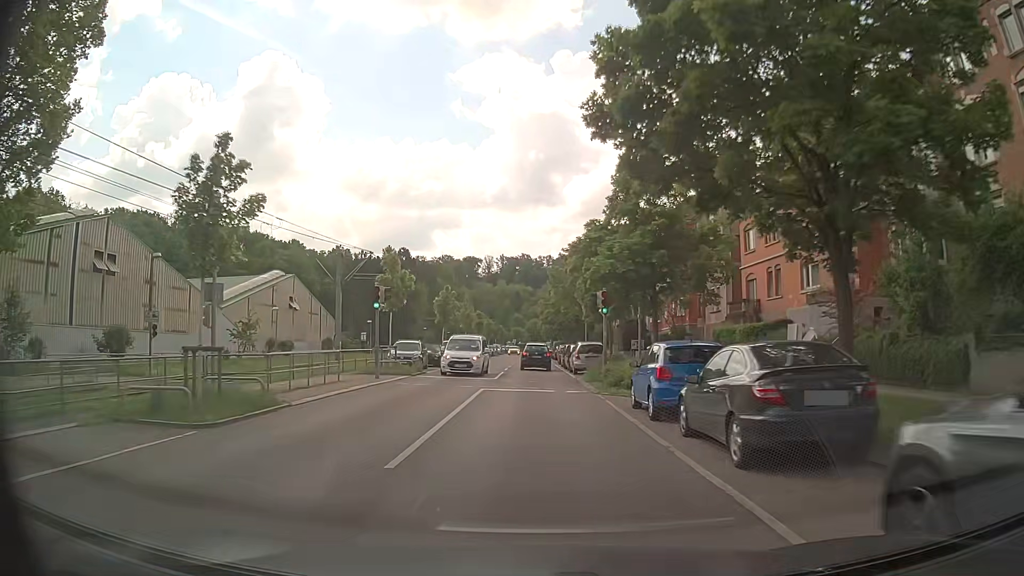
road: secondary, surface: asphalt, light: Day
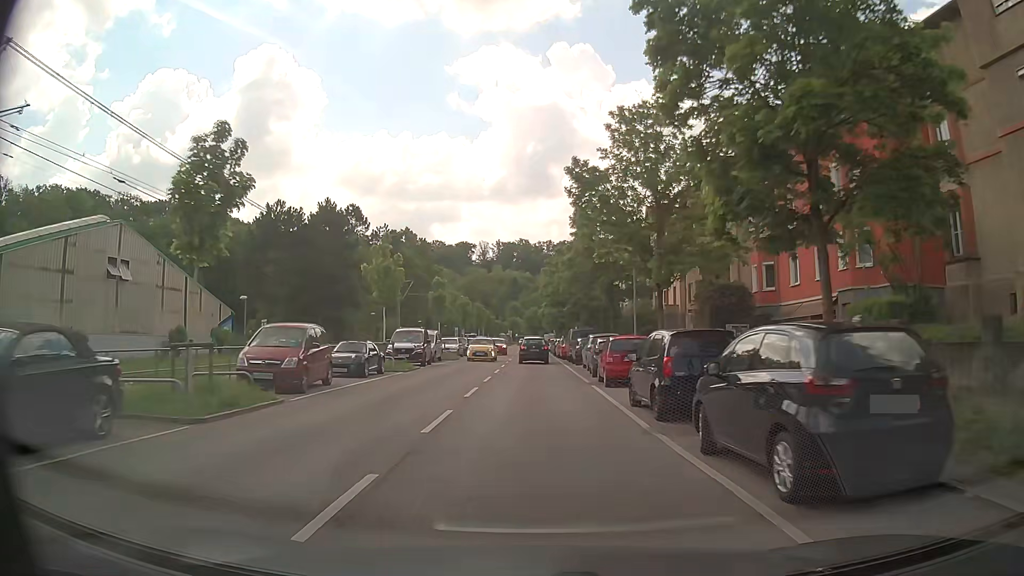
(-0.5, +34.5) m; 0°
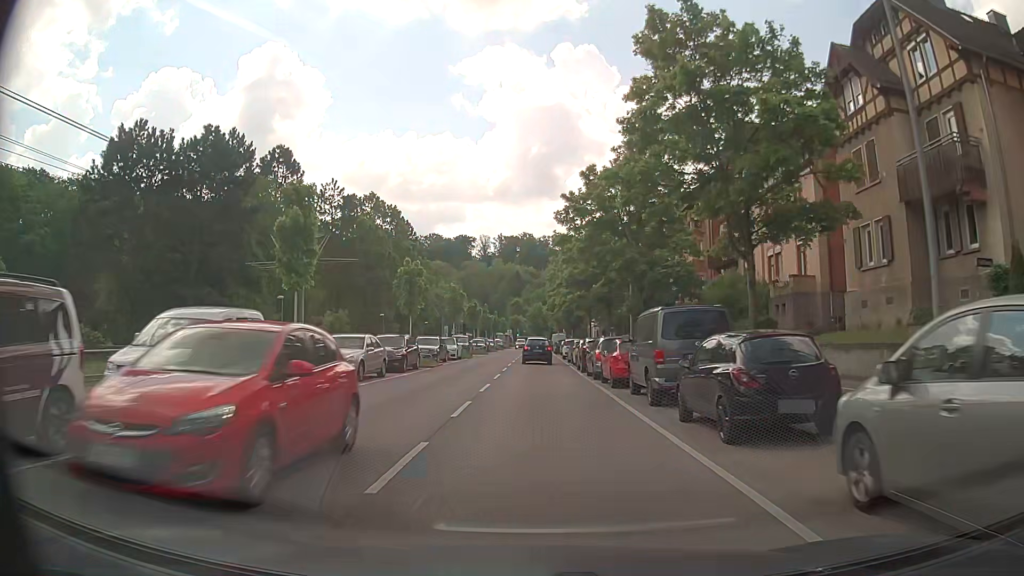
(-0.5, +28.2) m; 0°
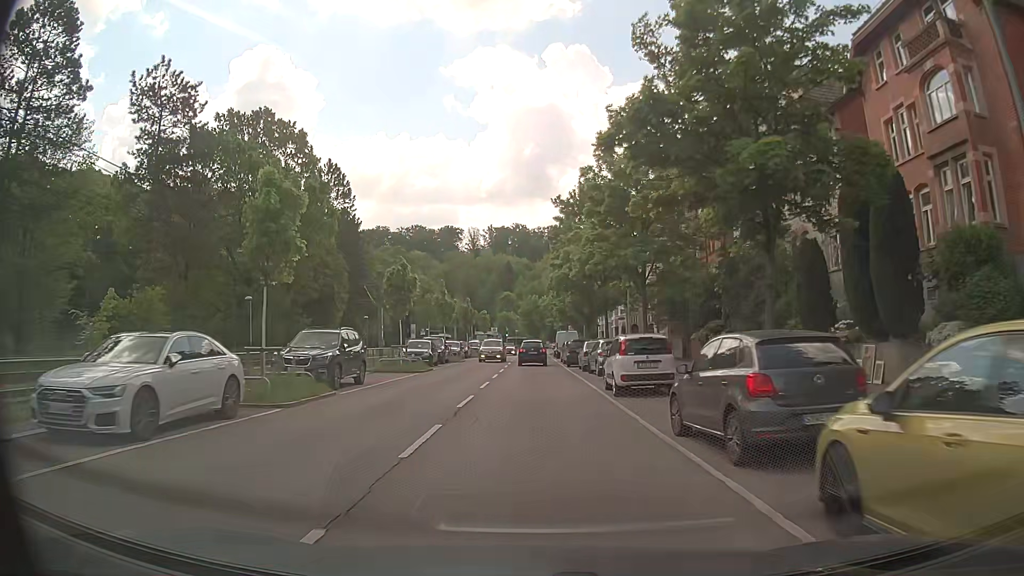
(-0.2, +34.7) m; -1°
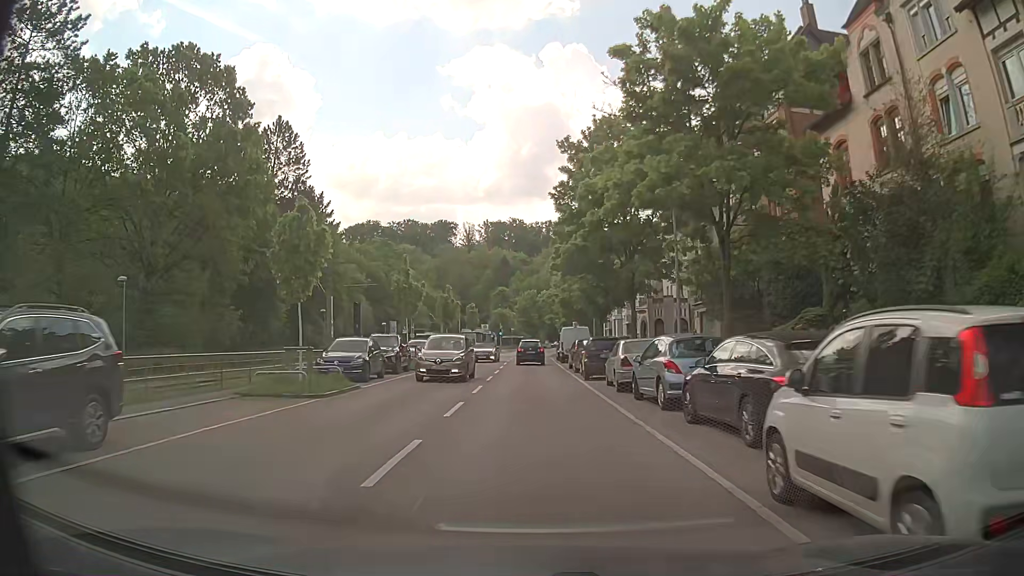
(+0.1, +13.8) m; +1°
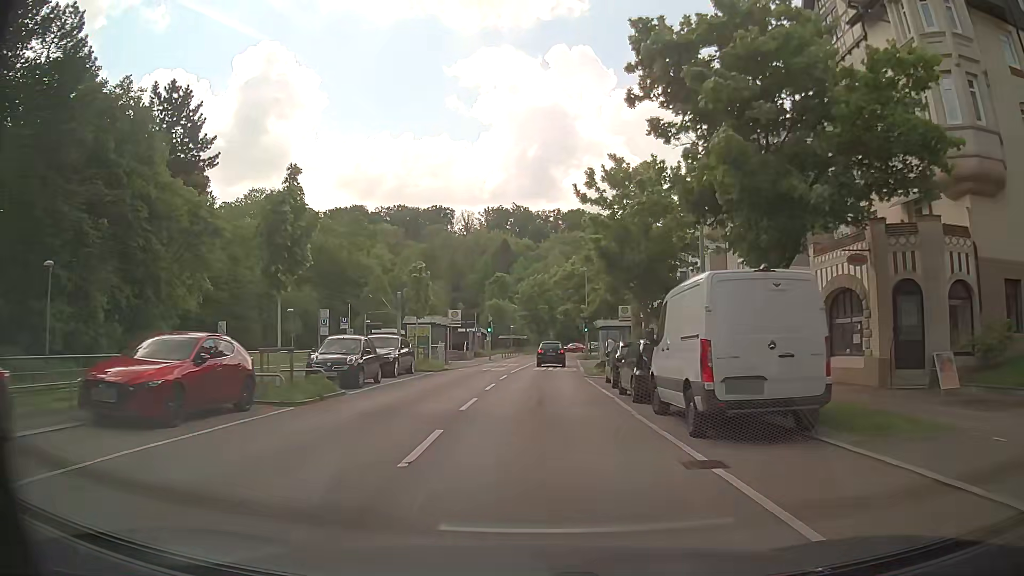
(-0.3, +35.3) m; 0°
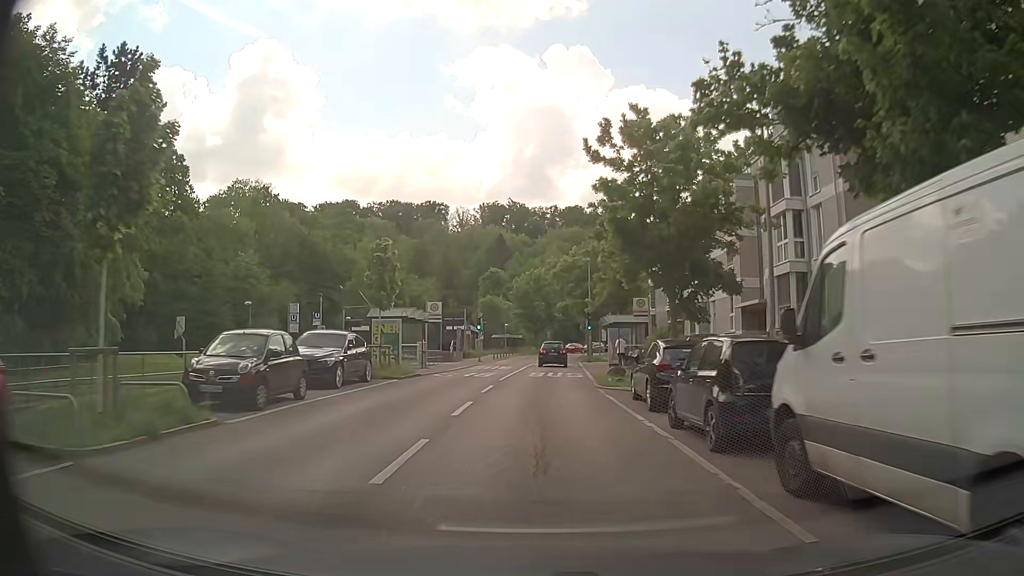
(0.0, +7.2) m; 0°
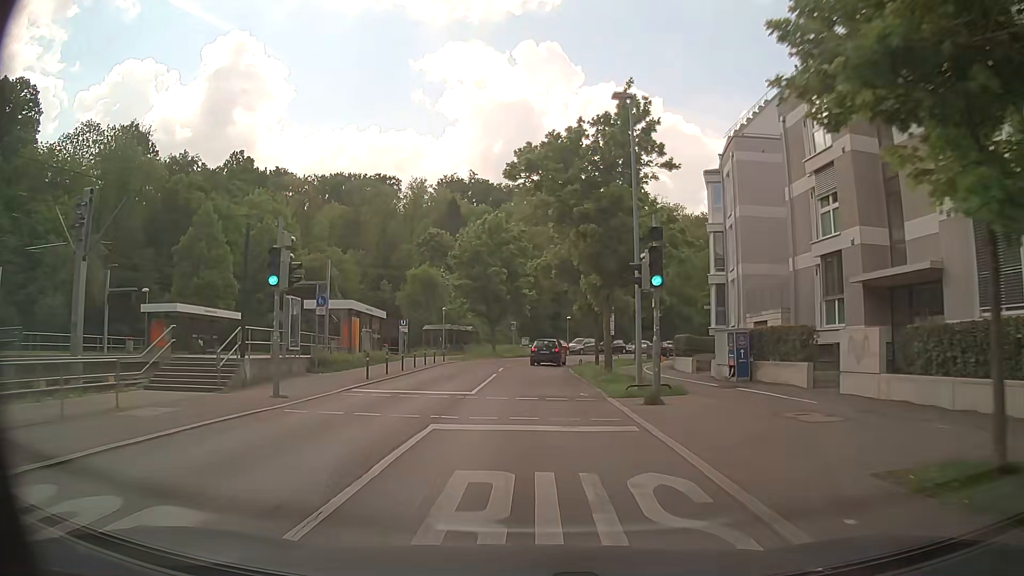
(+1.2, +36.2) m; +4°
